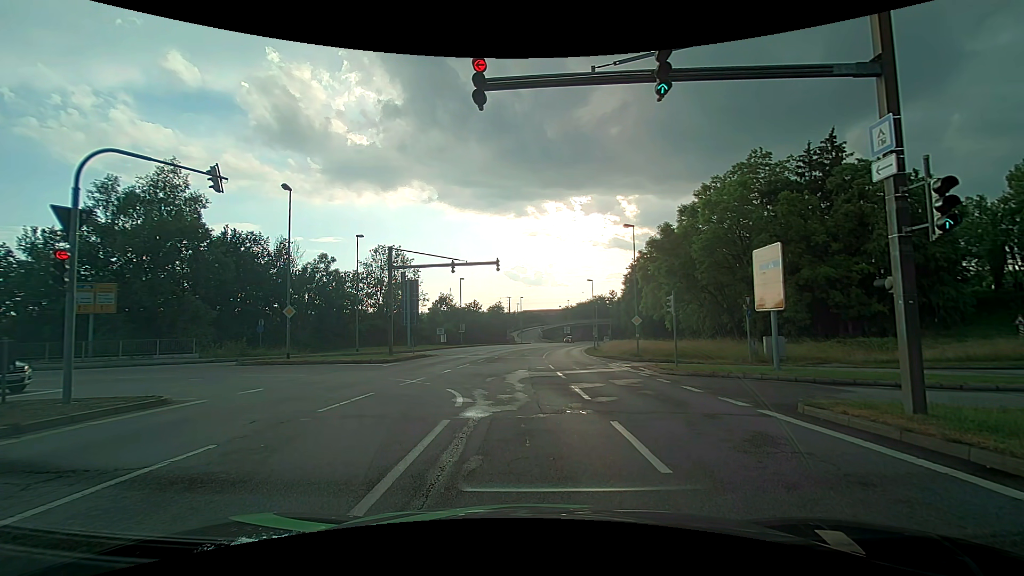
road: primary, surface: asphalt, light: Day
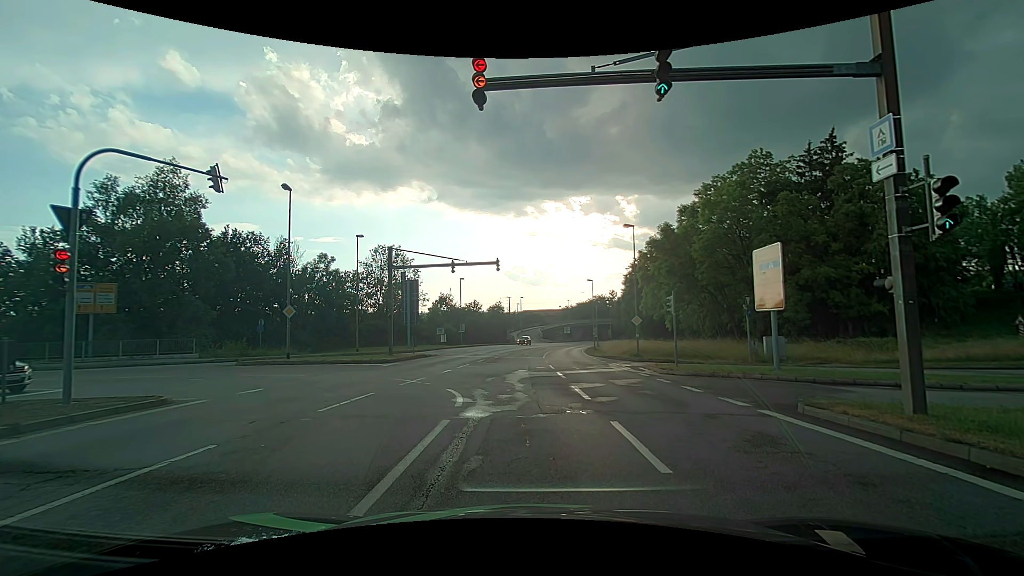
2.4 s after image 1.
(0.0, 0.0) m; 0°
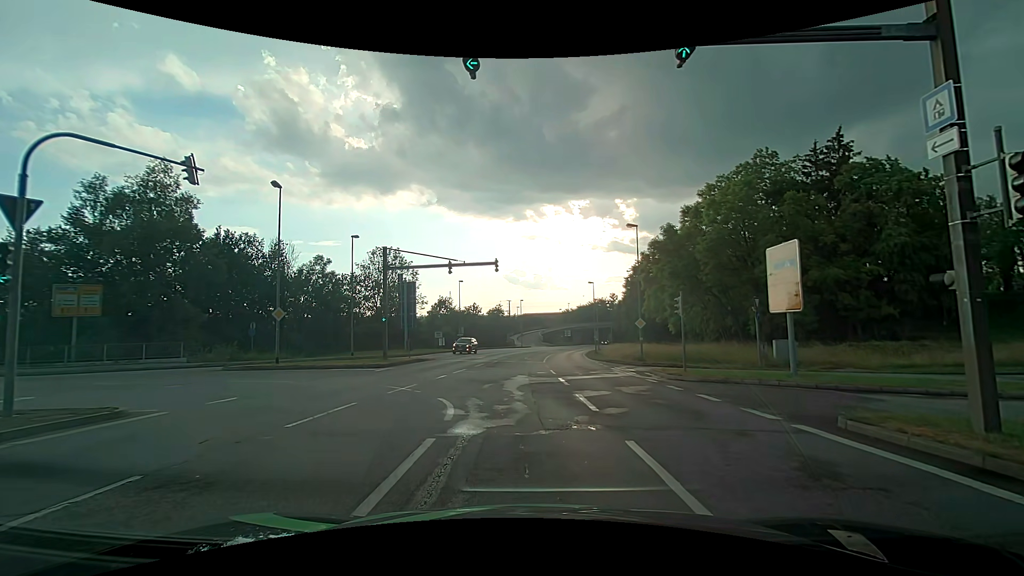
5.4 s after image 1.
(0.0, +1.3) m; -2°
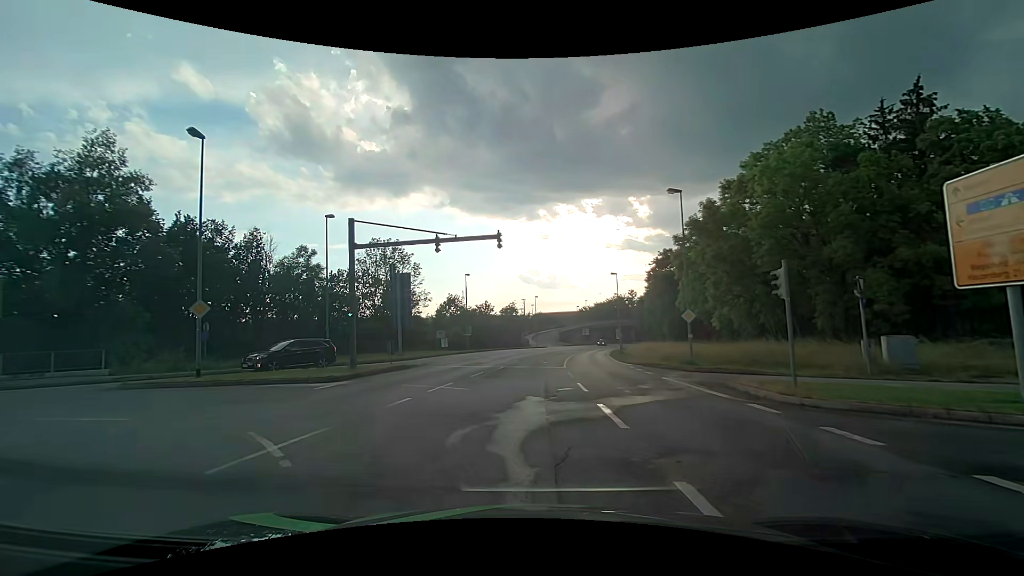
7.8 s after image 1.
(+0.2, +8.2) m; -1°
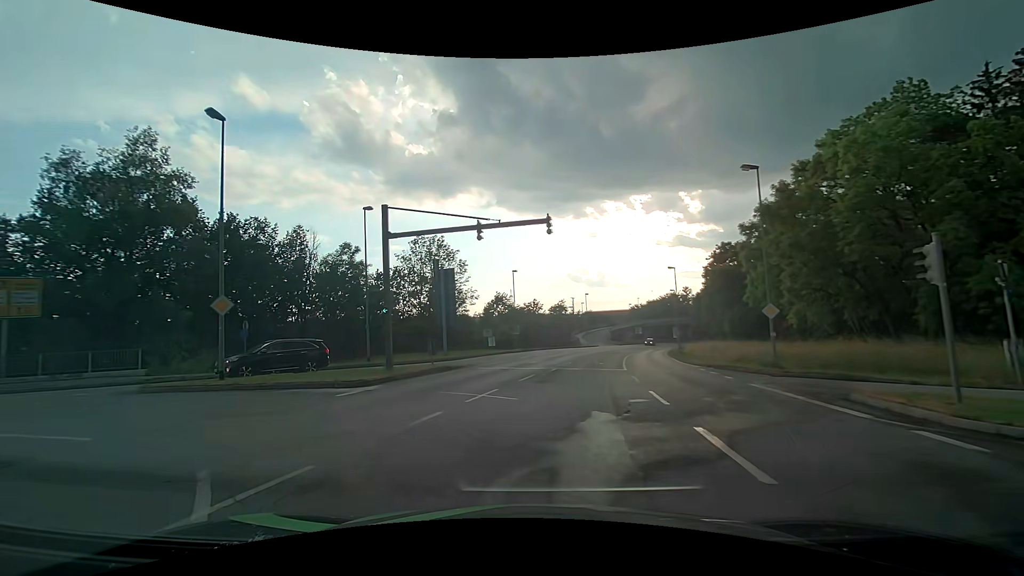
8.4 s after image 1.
(-0.1, +2.9) m; -3°
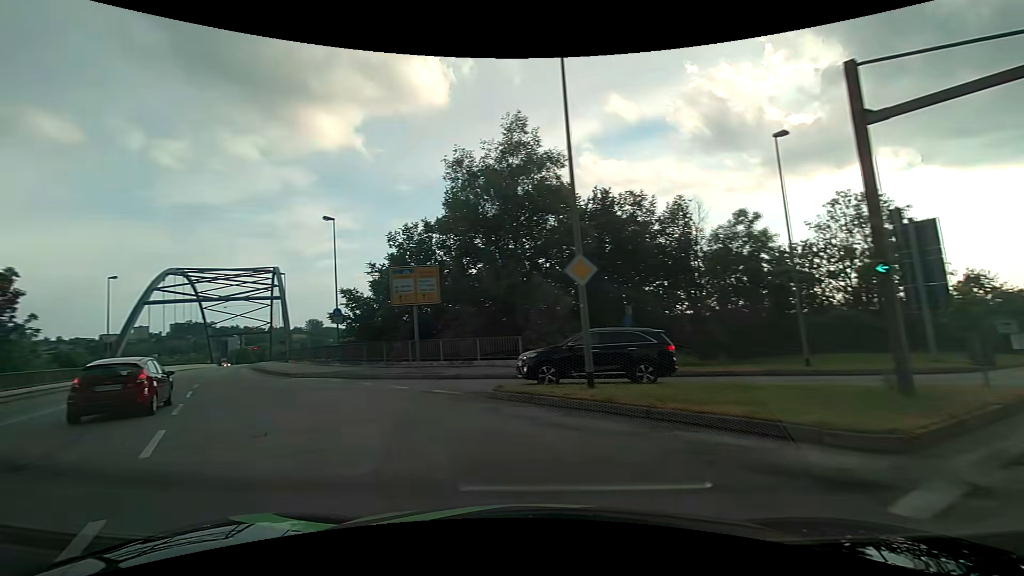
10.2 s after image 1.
(-3.5, +9.0) m; -44°
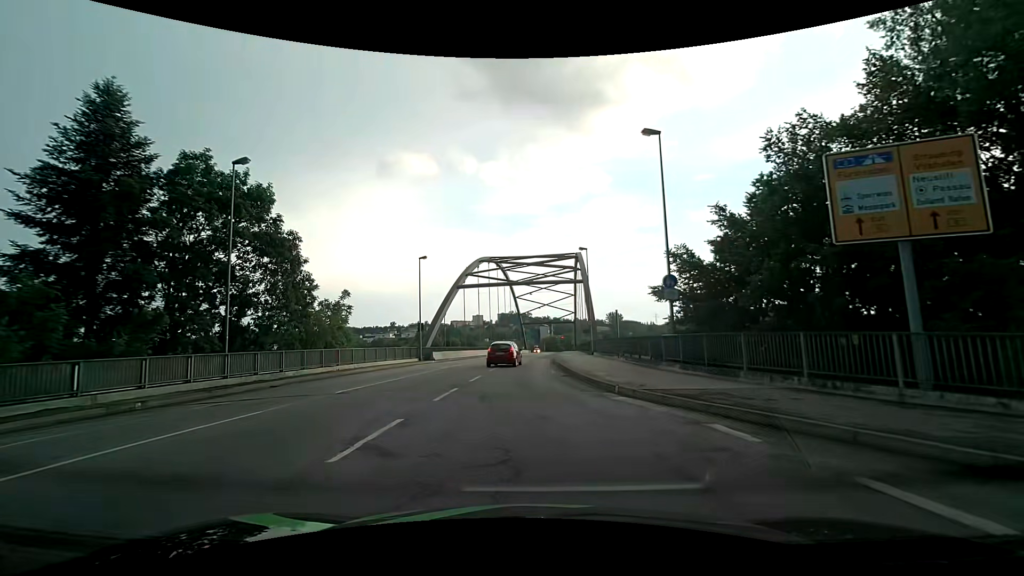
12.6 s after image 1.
(-5.9, +13.6) m; -33°
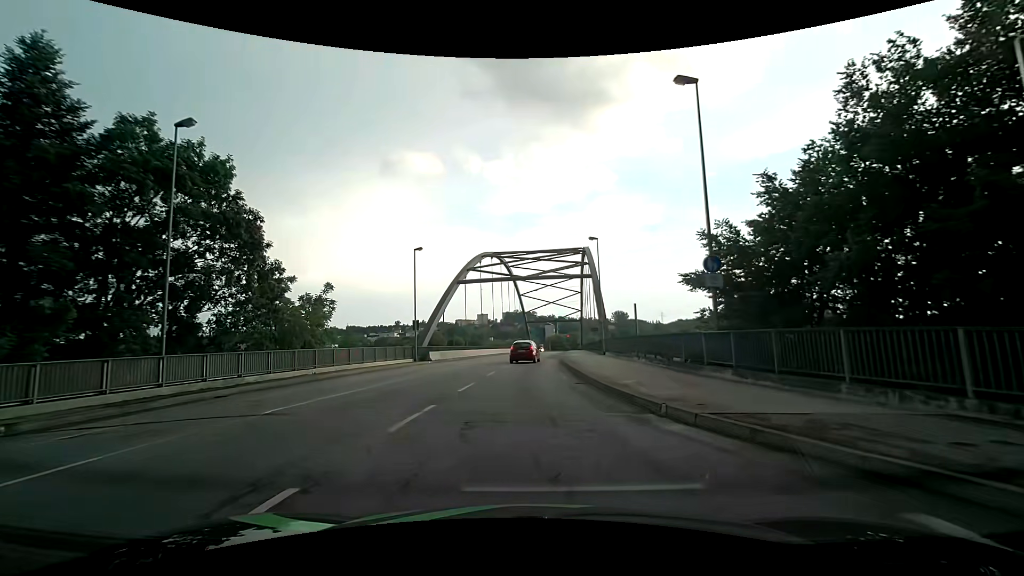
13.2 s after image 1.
(-0.1, +4.3) m; -1°
(0, +10) (0, +20) (0, +30) (+1, +40) (+2, +50) (+3, +60) (+3, +70) (+4, +80) (+5, +90) (+6, +100) m
